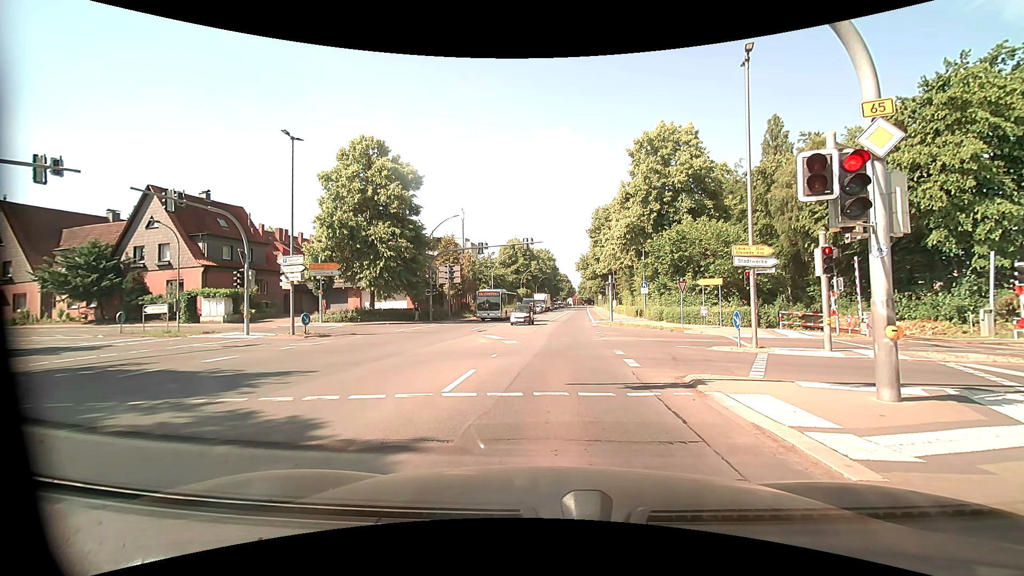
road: primary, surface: asphalt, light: Day
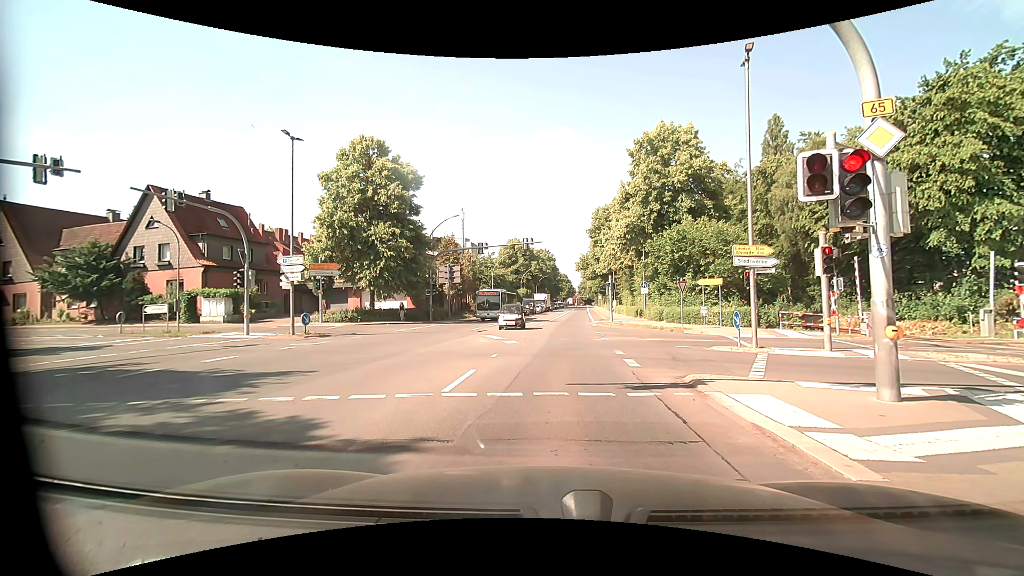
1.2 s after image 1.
(0.0, 0.0) m; 0°
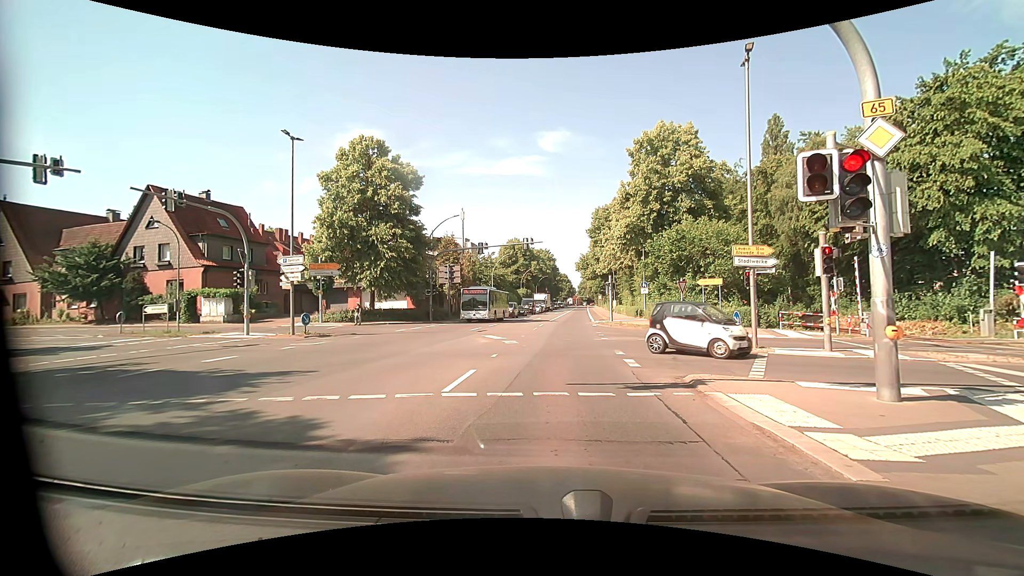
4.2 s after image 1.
(0.0, 0.0) m; 0°
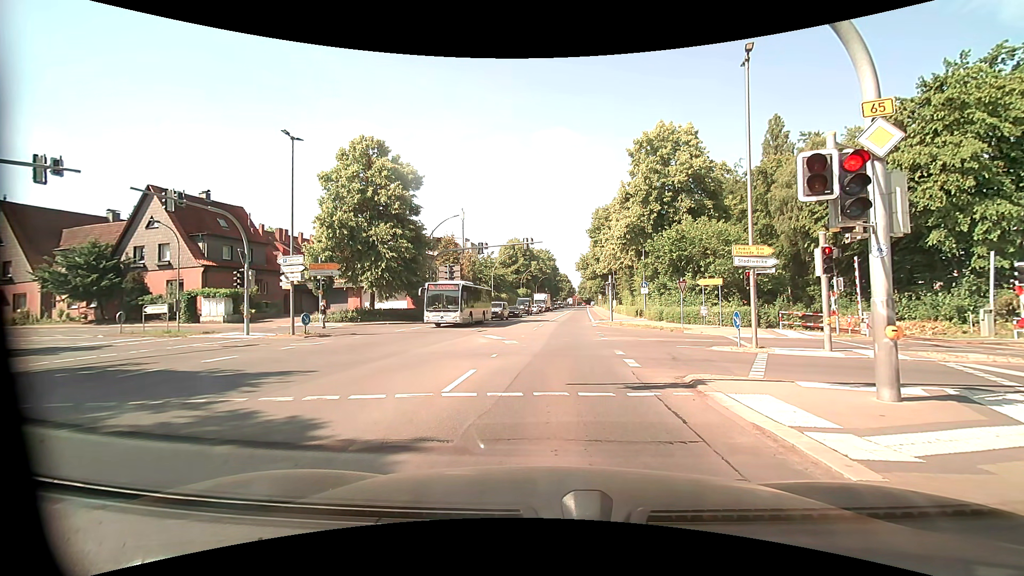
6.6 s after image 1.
(0.0, 0.0) m; 0°
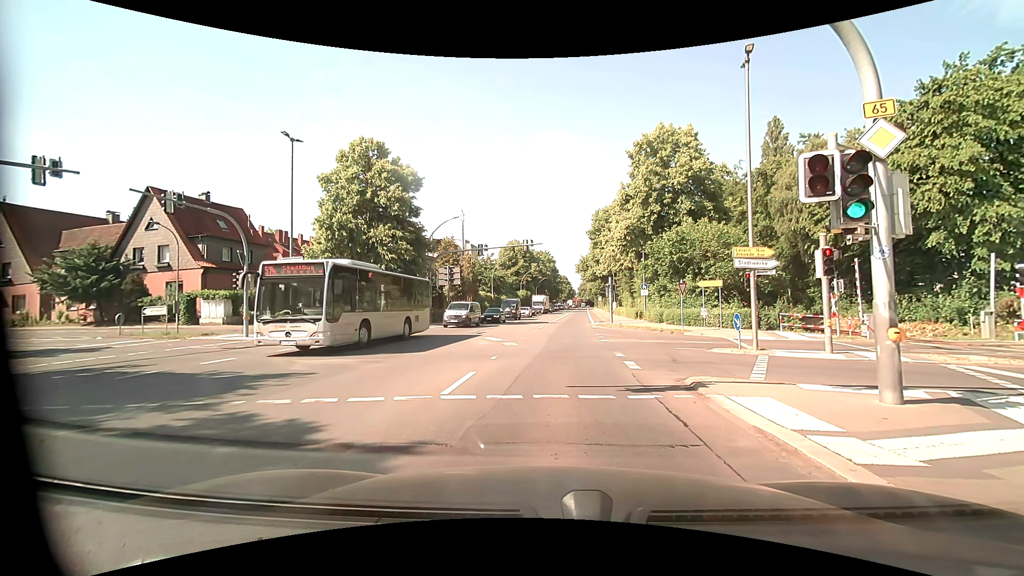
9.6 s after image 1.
(0.0, +0.1) m; 0°
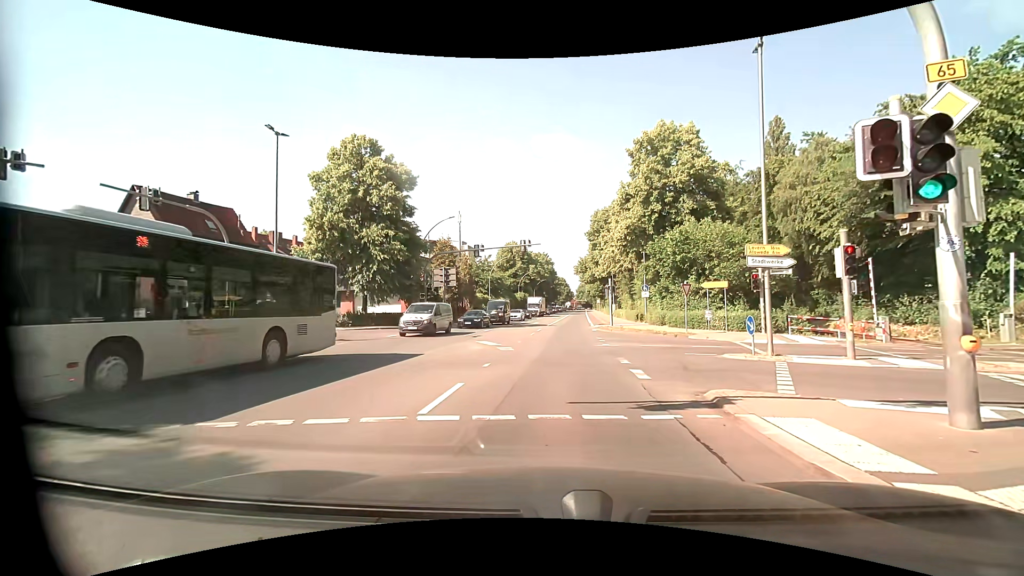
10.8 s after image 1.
(0.0, +1.4) m; +1°
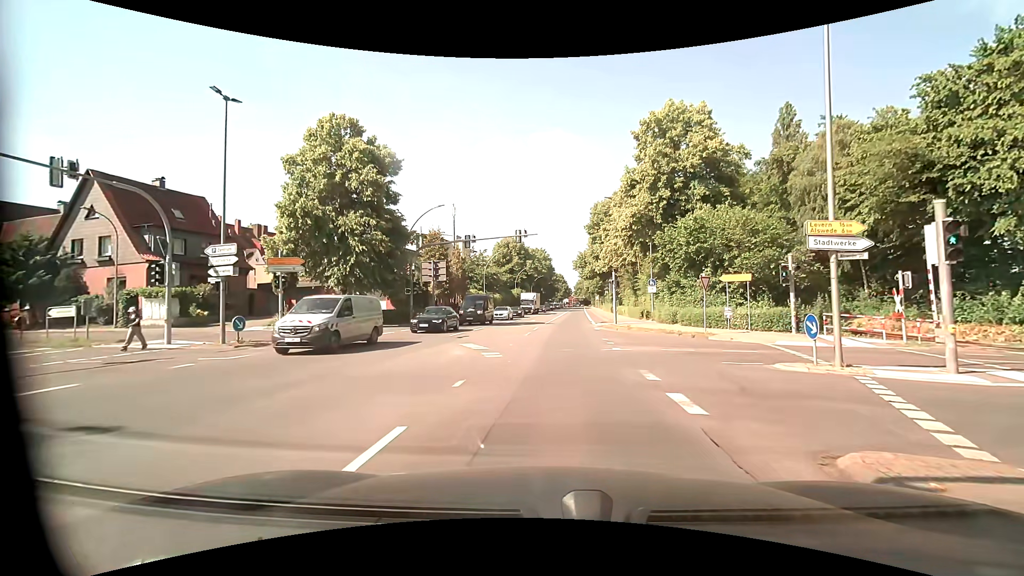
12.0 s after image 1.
(0.0, +4.0) m; 0°
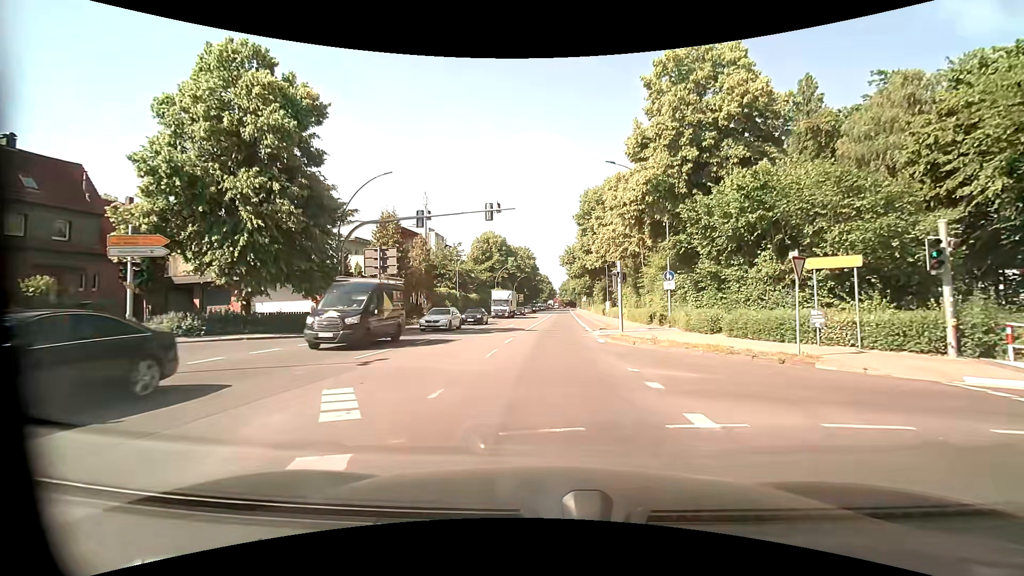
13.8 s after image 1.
(+0.2, +10.8) m; +2°
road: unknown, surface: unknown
(0, +10) (0, +20) (+1, +30) (+1, +40) (+1, +50) (+2, +60) (+2, +70) (+2, +80) (+3, +90) (+3, +100) m
